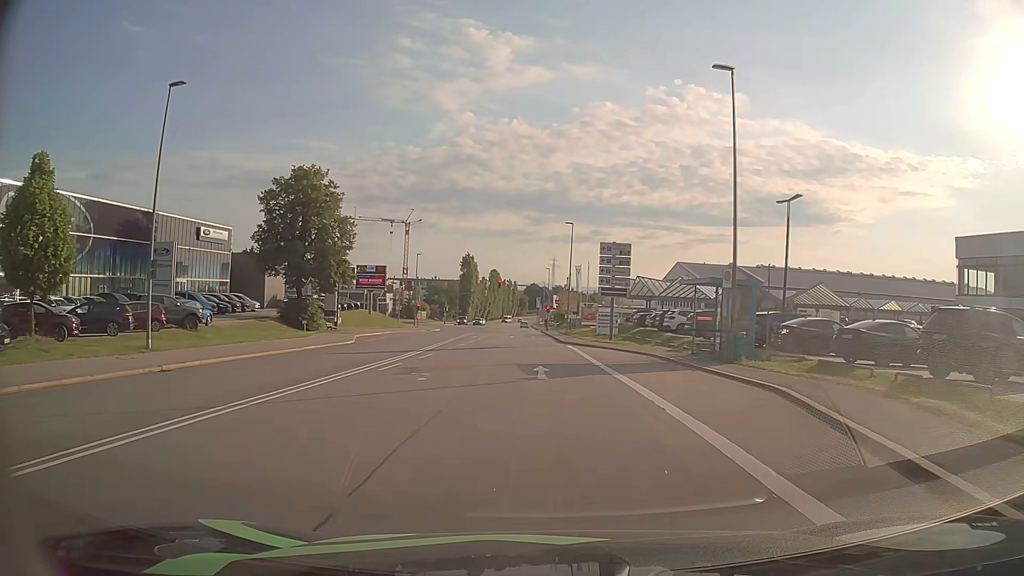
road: secondary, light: Day
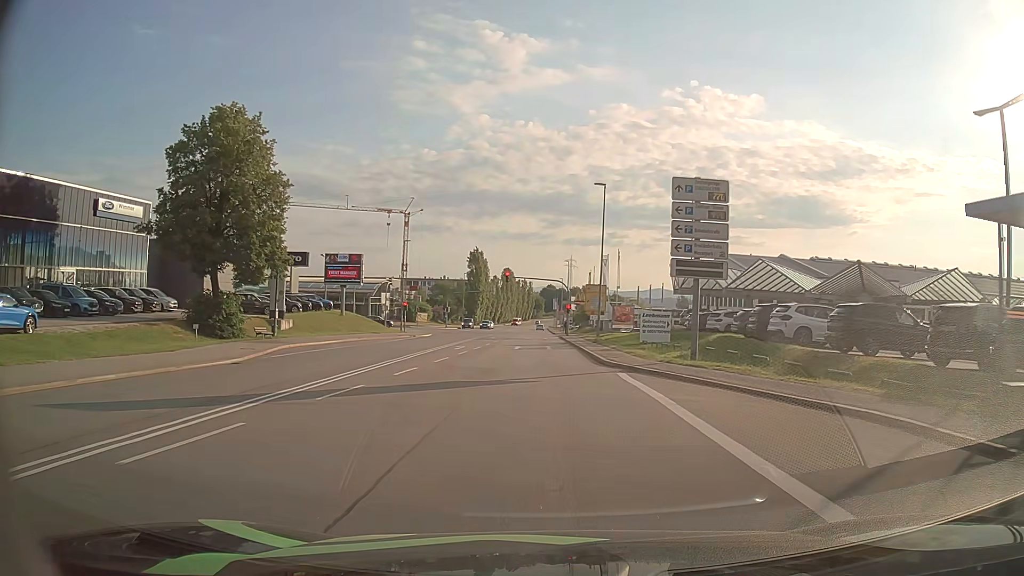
(-0.4, +18.9) m; -1°
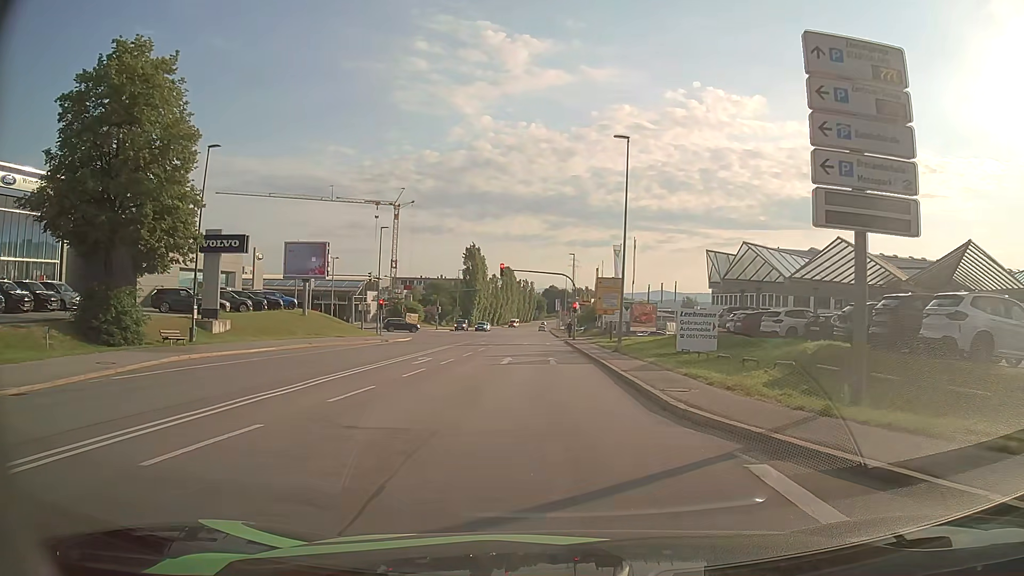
(-0.1, +11.7) m; 0°
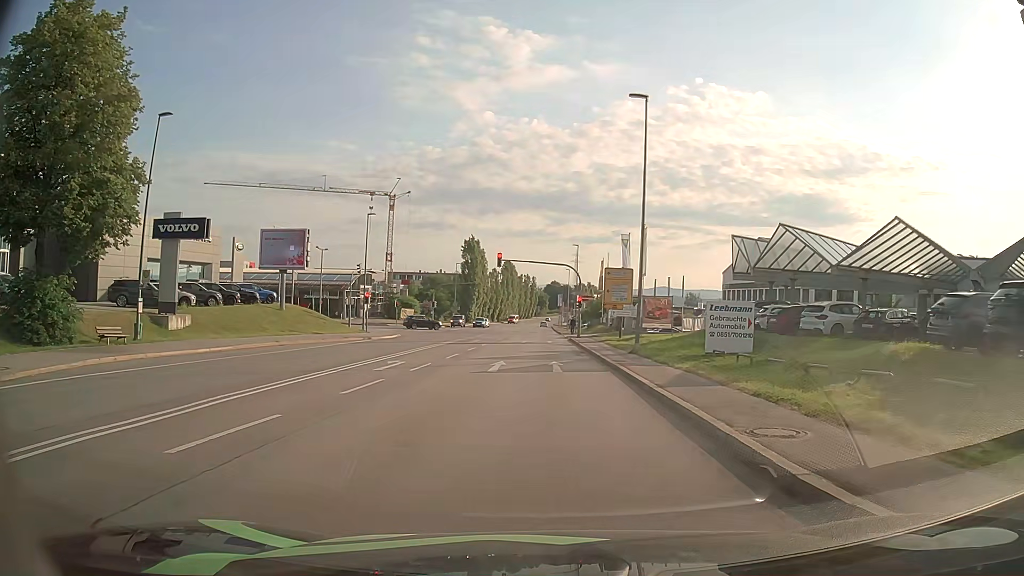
(0.0, +5.5) m; 0°
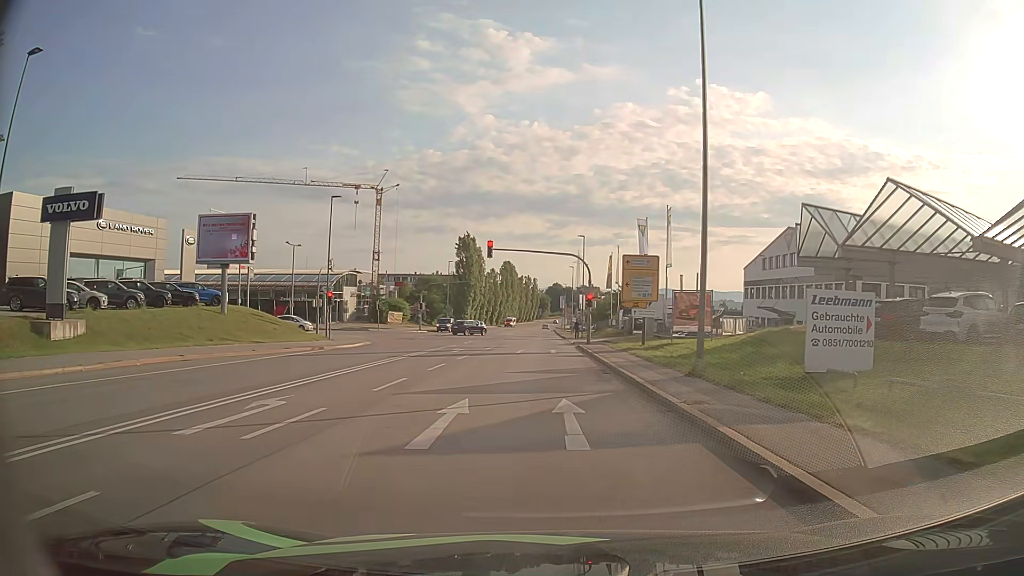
(0.0, +10.4) m; 0°
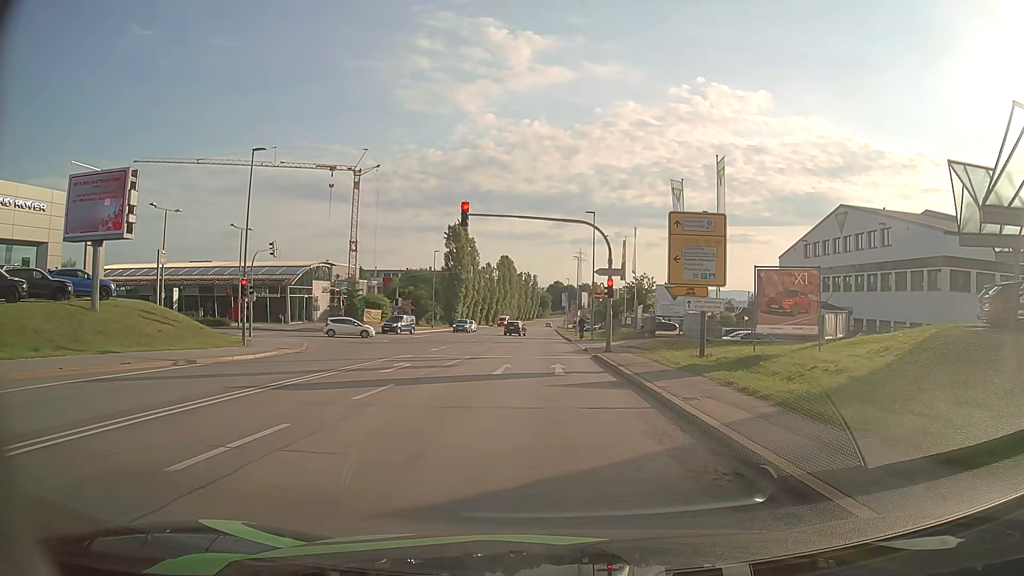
(0.0, +13.9) m; 0°
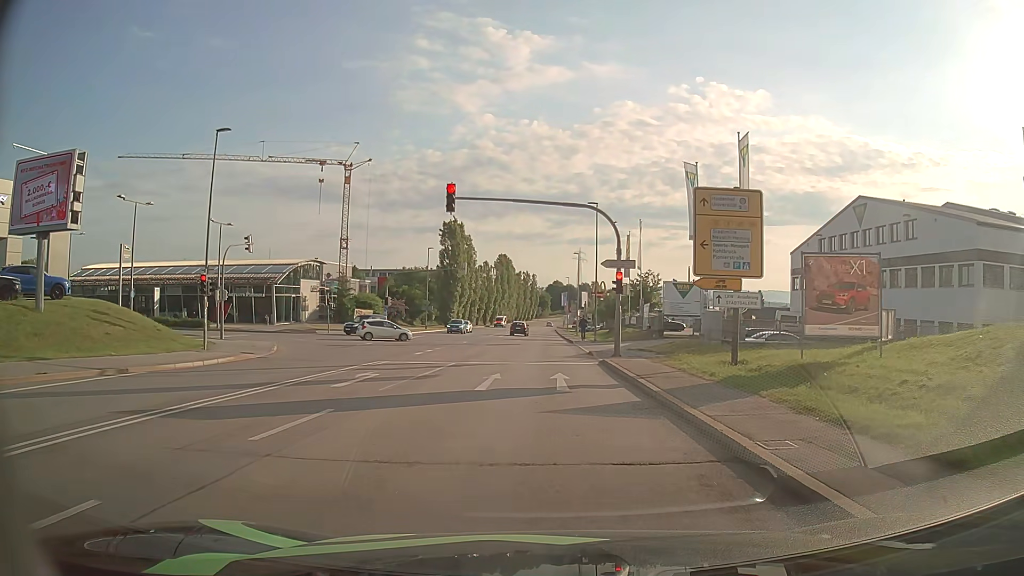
(0.0, +4.2) m; 0°
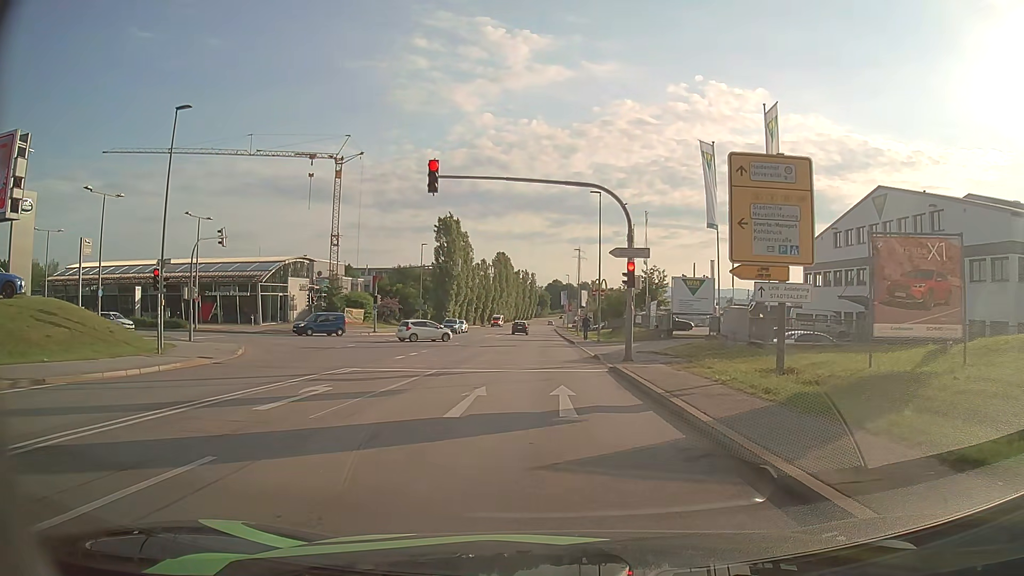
(0.0, +3.9) m; 0°
(0, +10) (0, +20) (0, +30) (0, +40) (0, +50) (0, +60) (0, +70) (0, +80) (0, +90) (0, +100) m
